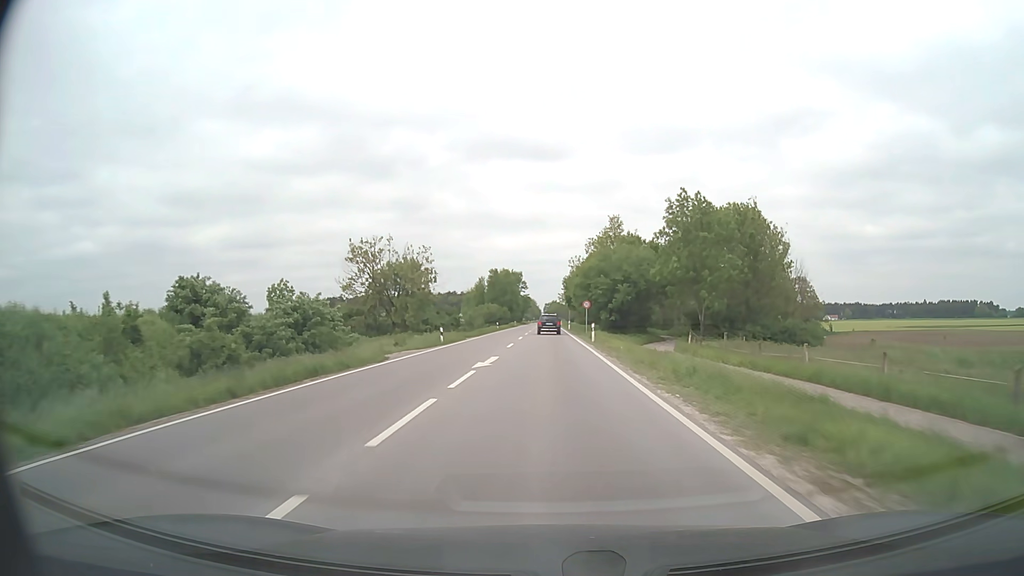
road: secondary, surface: asphalt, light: Day
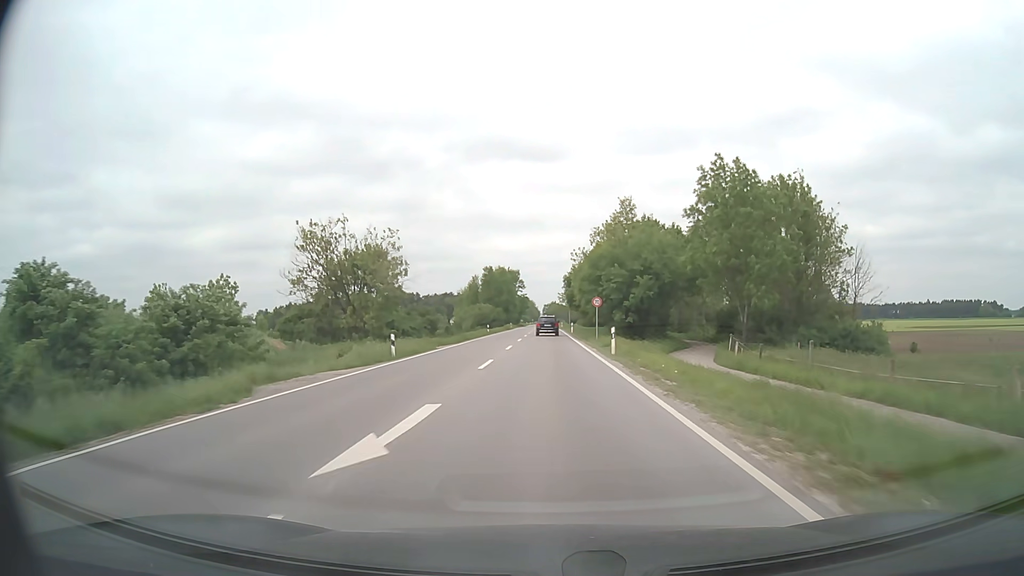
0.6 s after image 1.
(0.0, +12.5) m; 0°
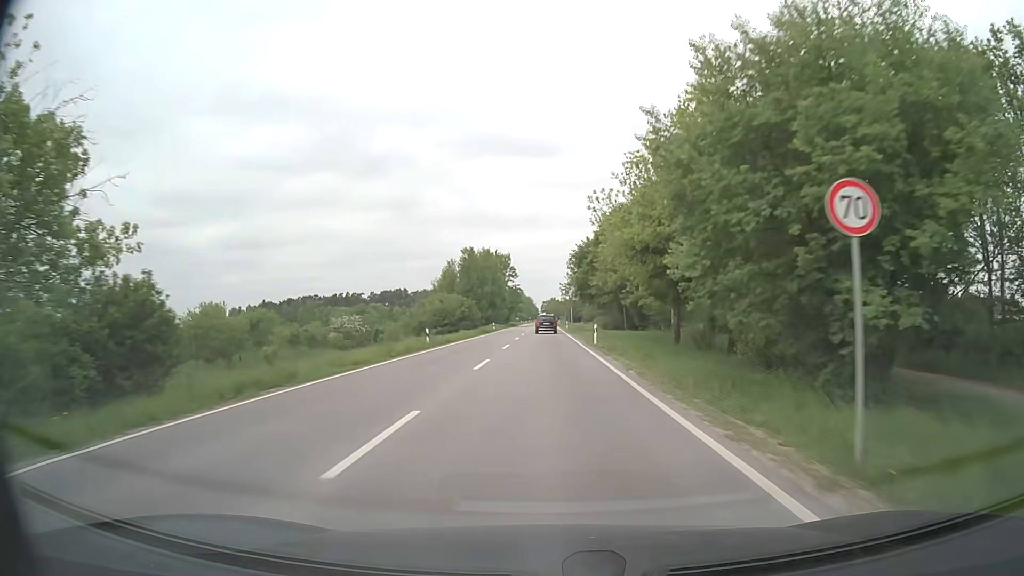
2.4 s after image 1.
(+0.1, +36.6) m; 0°
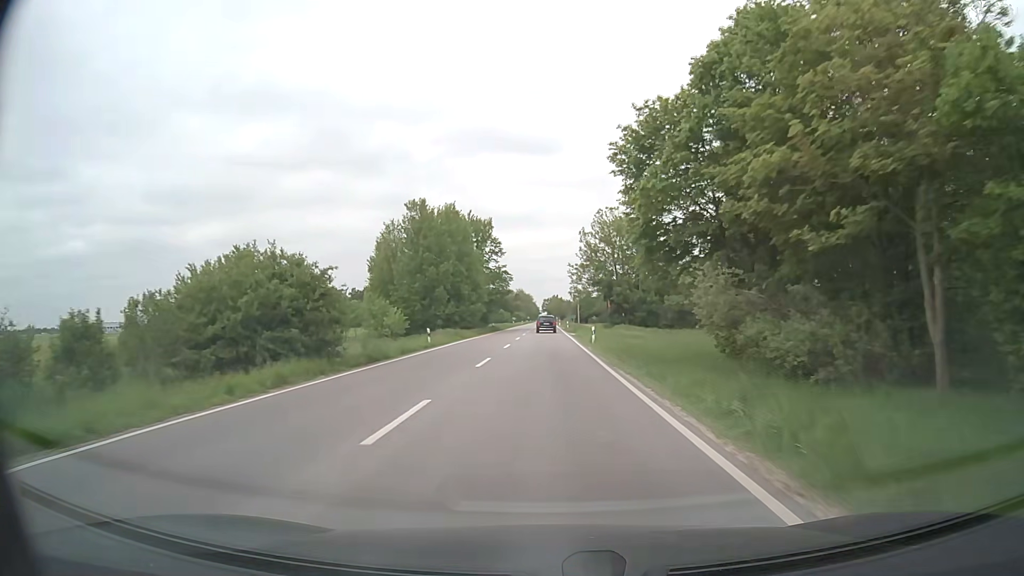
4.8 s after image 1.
(+0.1, +46.4) m; 0°
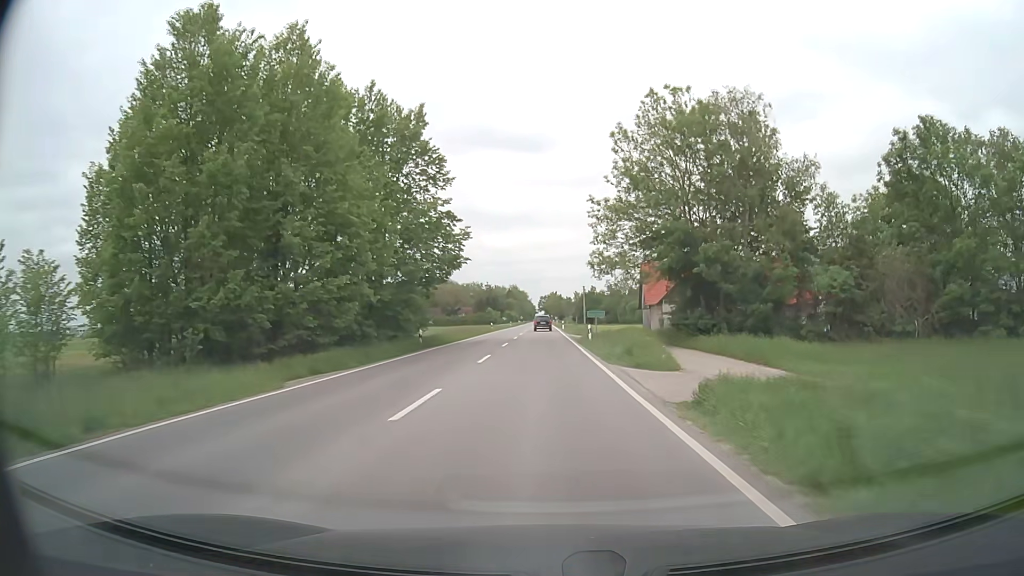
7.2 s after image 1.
(-0.1, +46.0) m; 0°
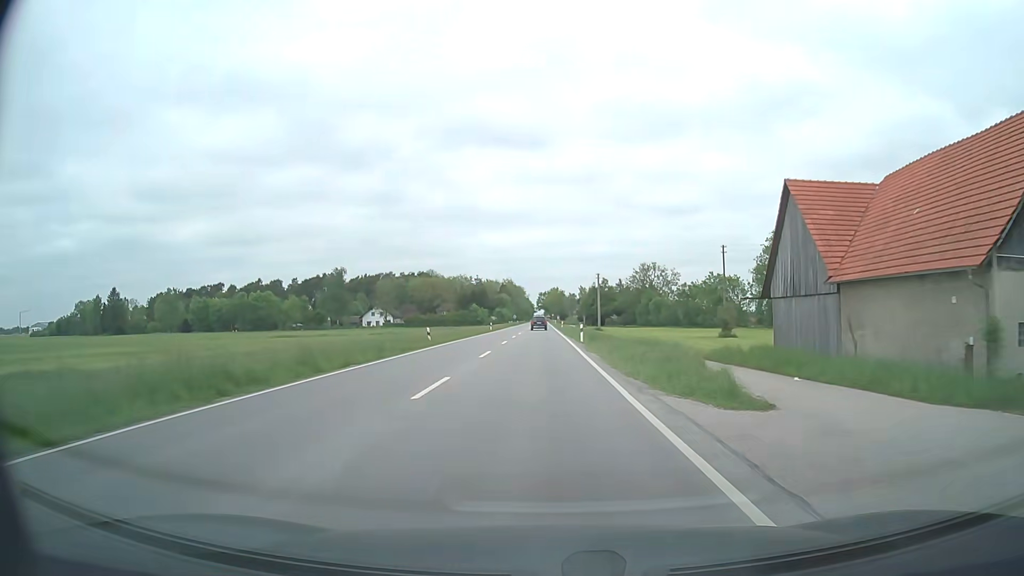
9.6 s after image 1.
(-0.1, +45.5) m; 0°
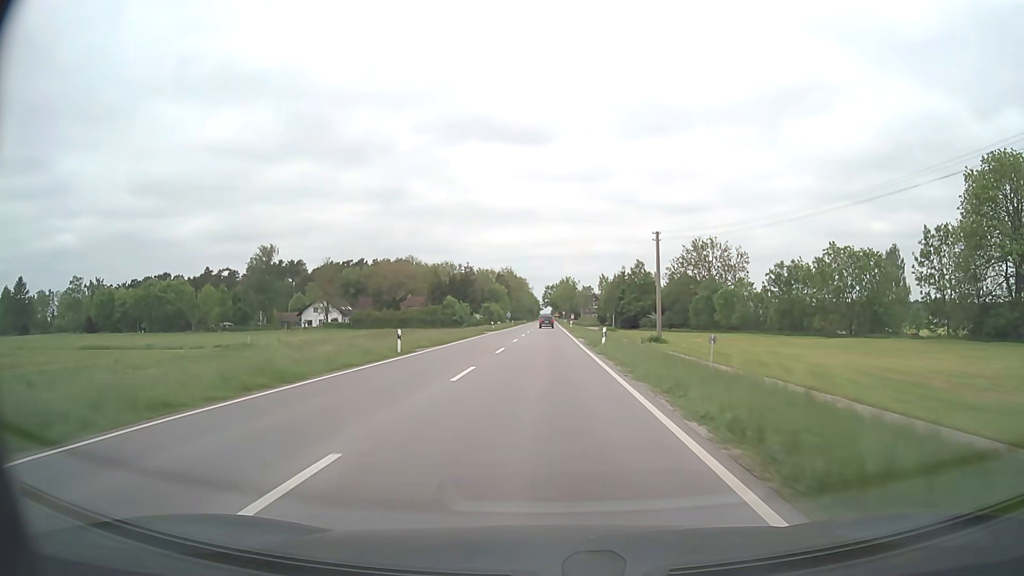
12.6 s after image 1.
(-0.1, +56.7) m; 0°
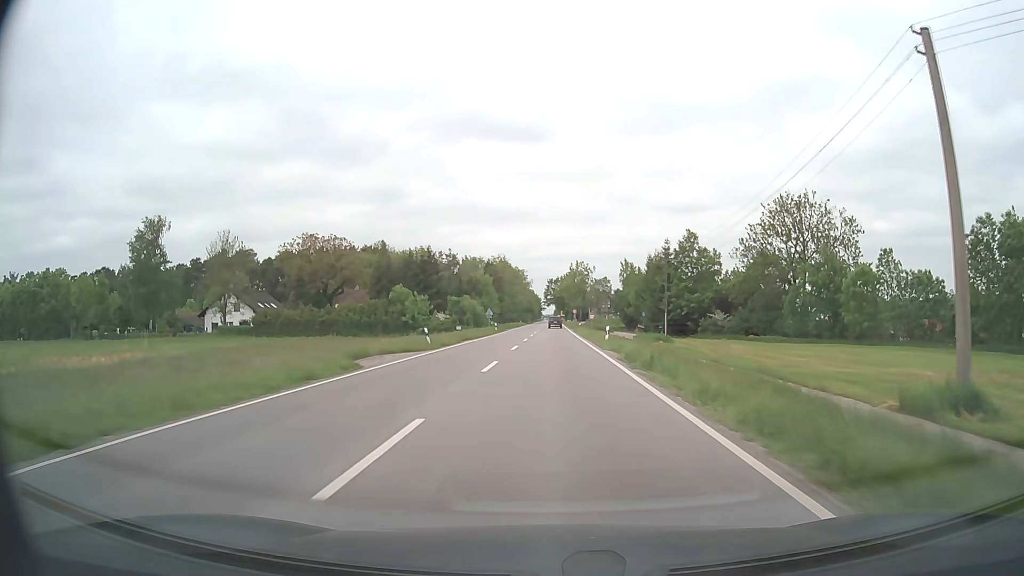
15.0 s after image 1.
(-0.1, +45.5) m; 0°
(0, +10) (0, +20) (0, +30) (0, +40) (0, +50) (+1, +60) (+1, +70) (+1, +80) (+1, +90) (+1, +100) m
